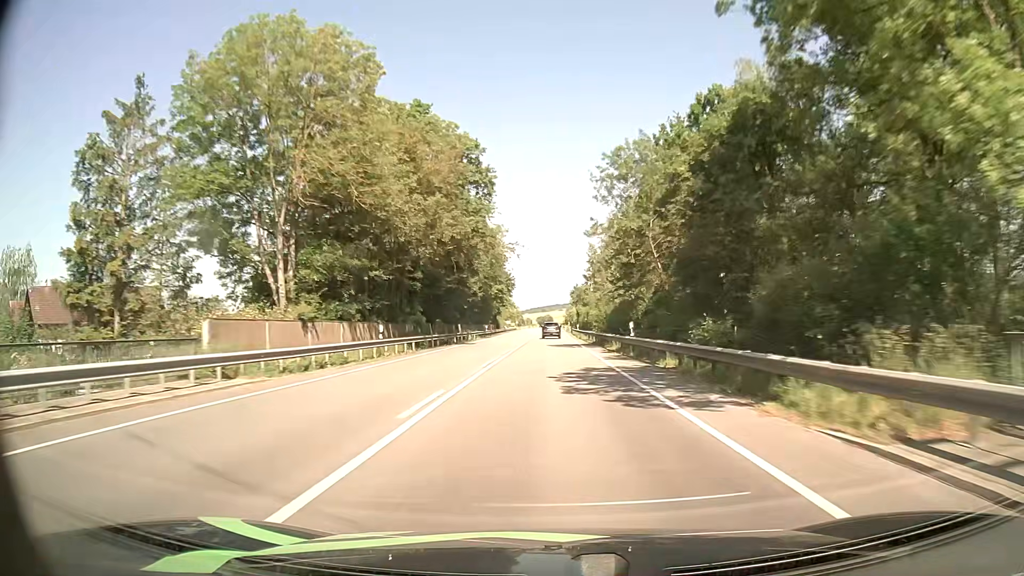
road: primary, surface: asphalt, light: Day
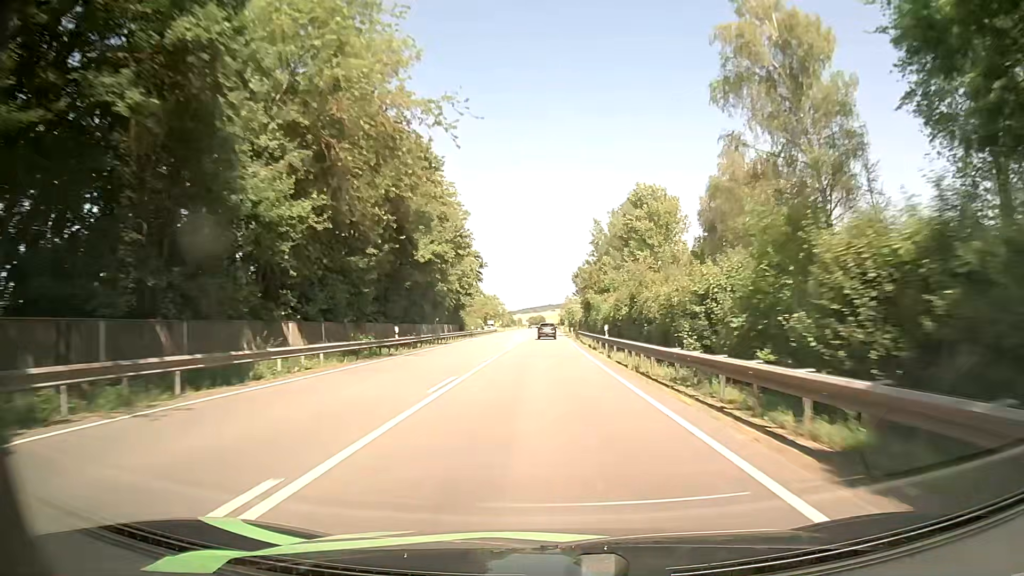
(+0.3, +44.3) m; +1°
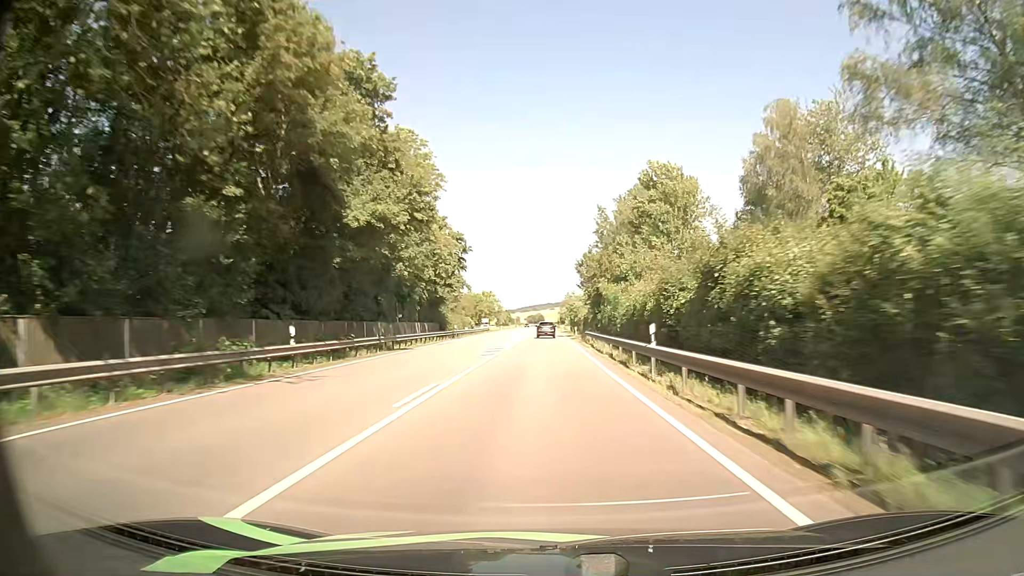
(0.0, +14.6) m; 0°
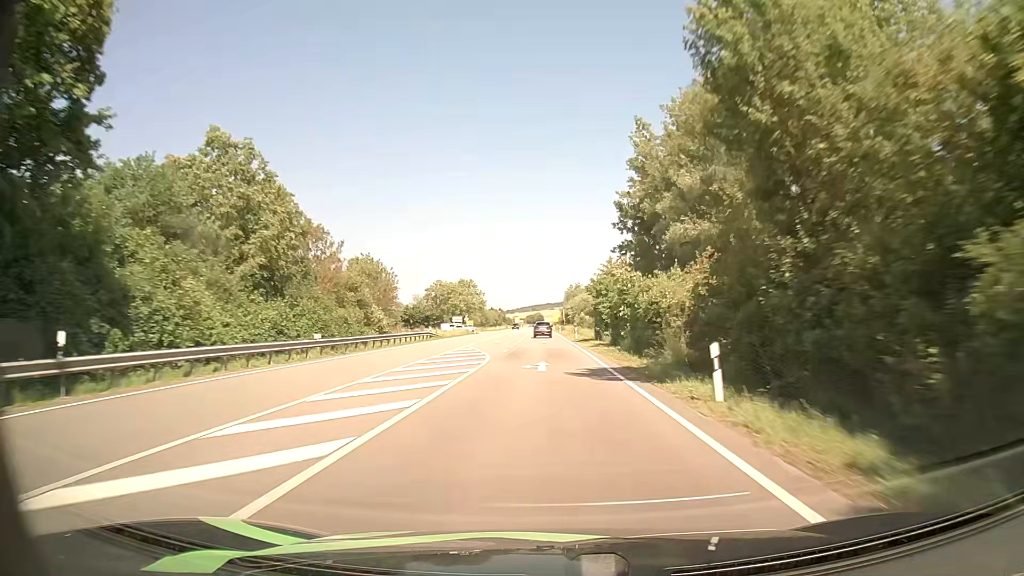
(-0.4, +57.8) m; -1°
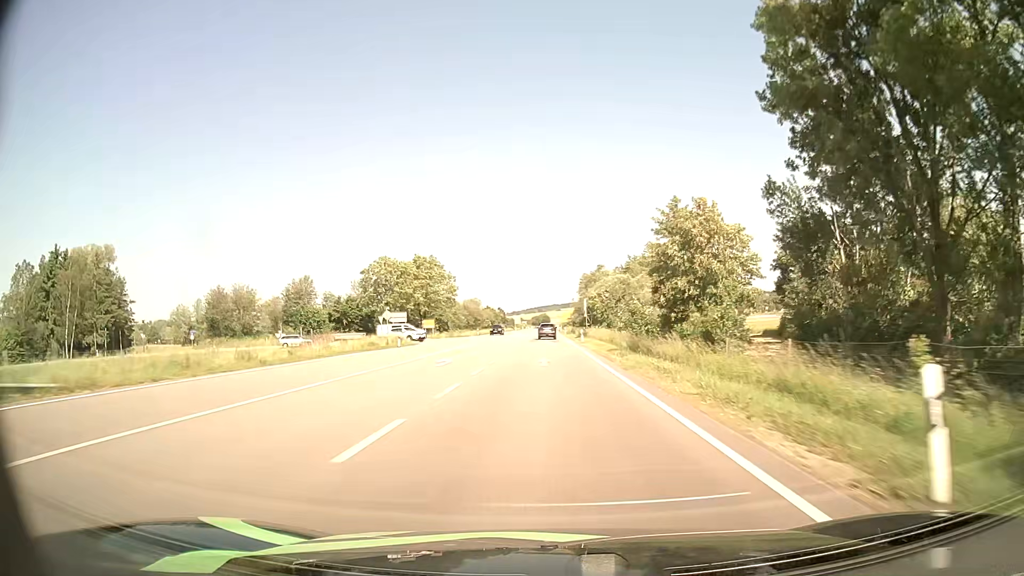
(0.0, +56.8) m; 0°
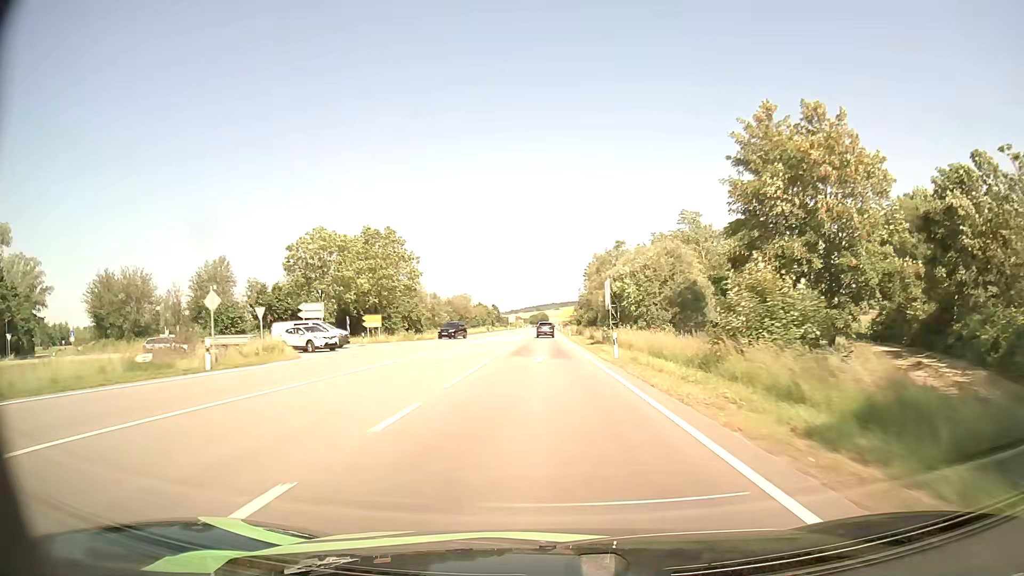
(-0.1, +28.1) m; 0°
(0, +10) (0, +20) (0, +30) (0, +40) (0, +50) (0, +60) (0, +70) (0, +80) (0, +90) (-1, +100) m
